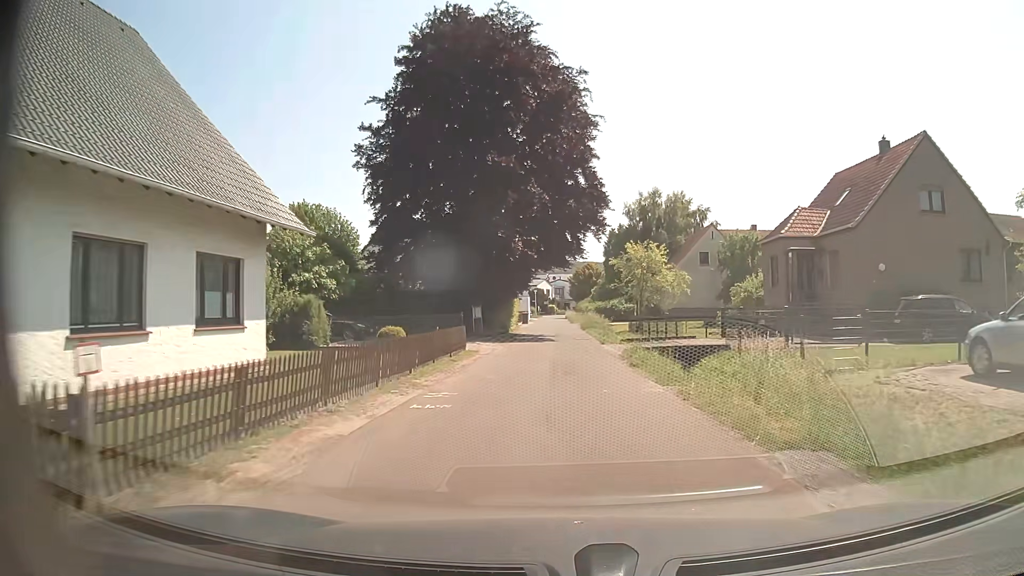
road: residential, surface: asphalt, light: Day
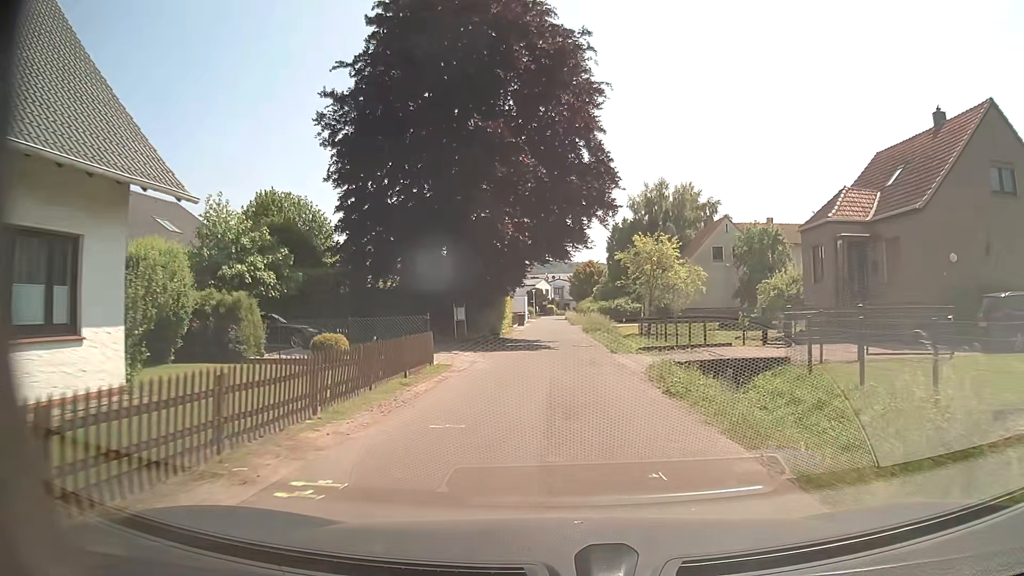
(0.0, +5.8) m; 0°
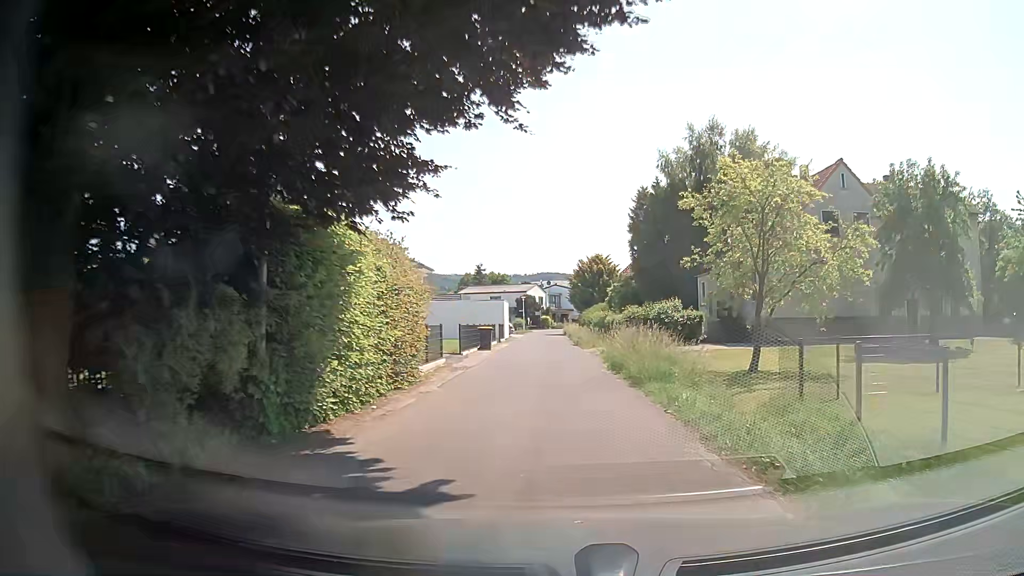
(0.0, +25.9) m; 0°
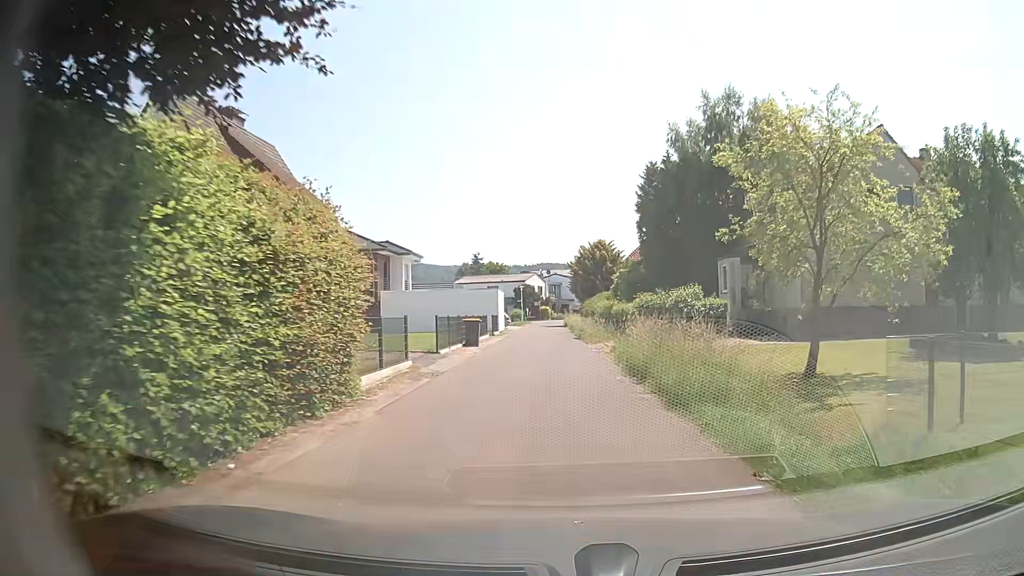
(0.0, +4.9) m; -1°
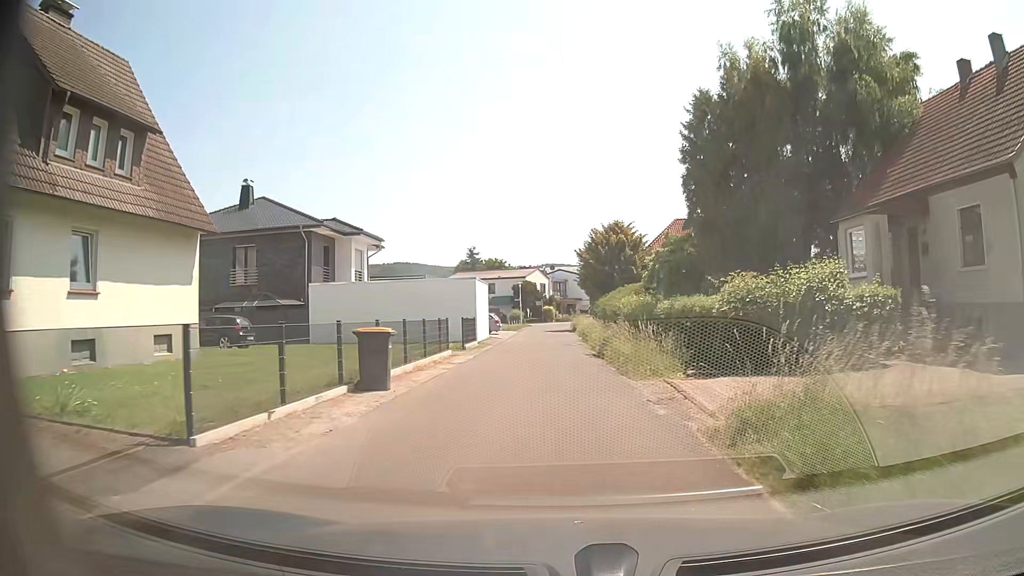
(+0.1, +14.6) m; +1°
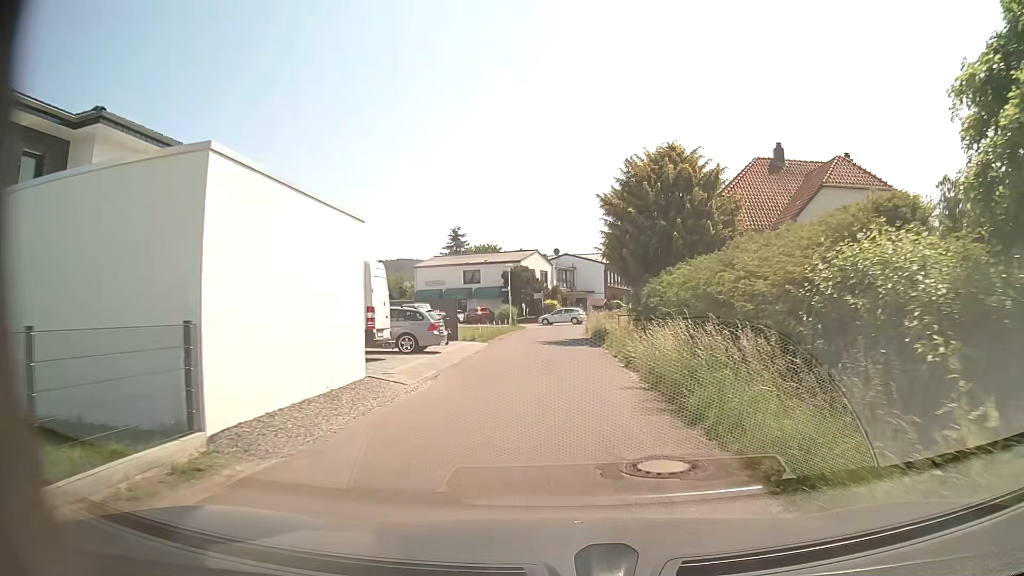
(-0.2, +24.6) m; -1°
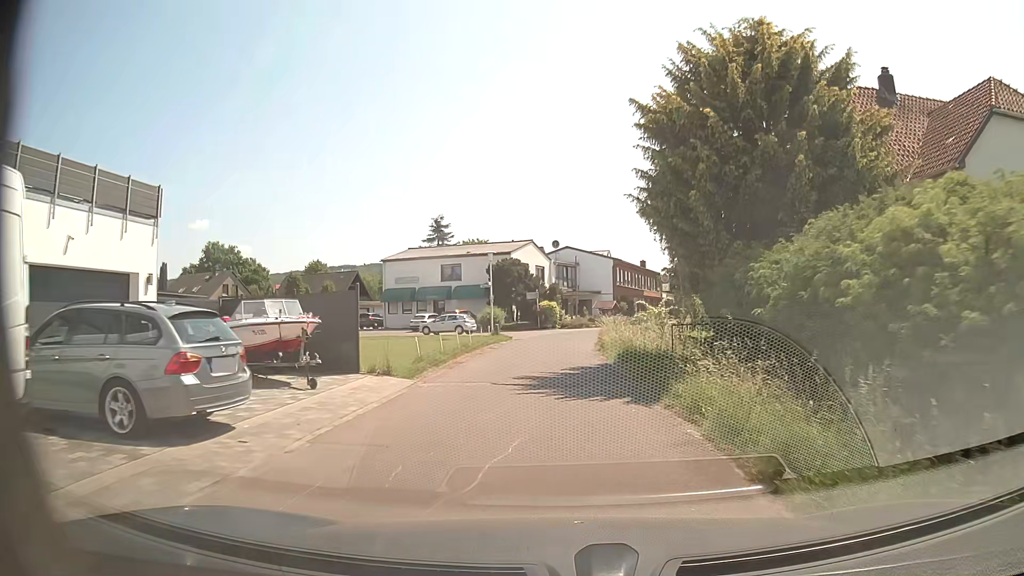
(0.0, +14.1) m; 0°
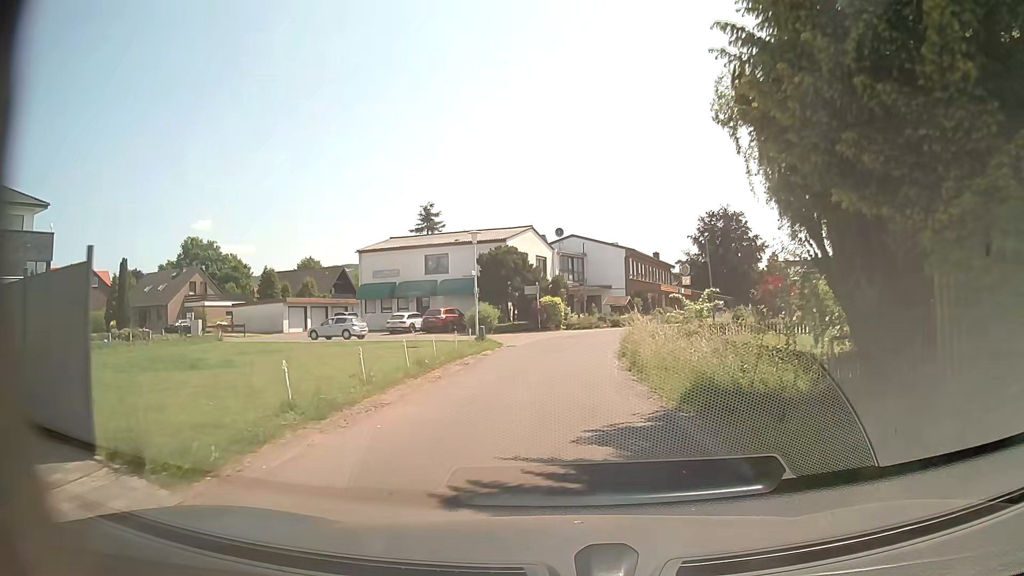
(0.0, +9.1) m; 0°
(0, +10) (0, +20) (+1, +30) (+3, +40) (+8, +49) (+13, +57) (+18, +66) (+24, +74) (+30, +82) (+35, +90) m
